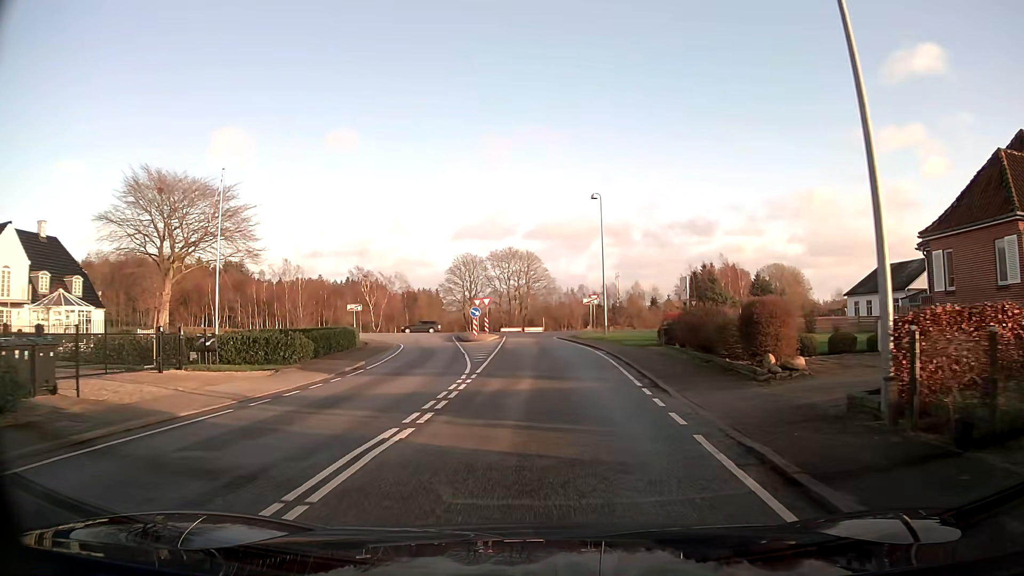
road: secondary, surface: asphalt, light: Day
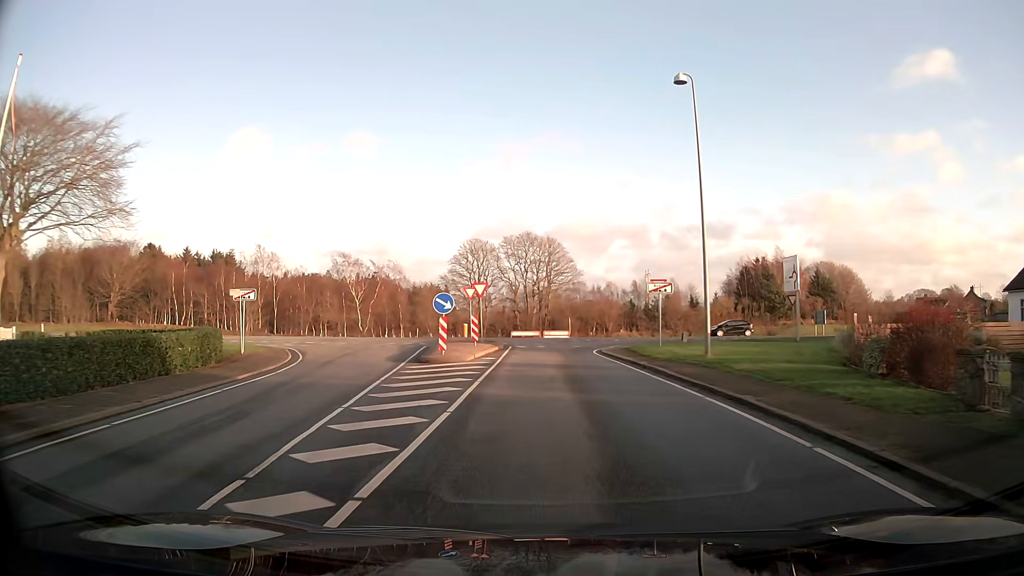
(-0.3, +22.3) m; -2°
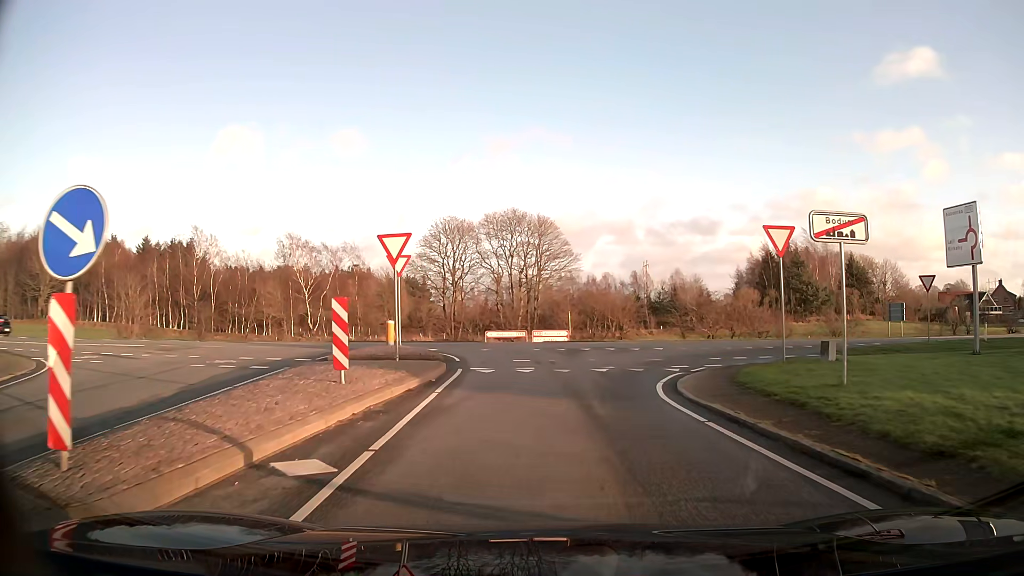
(+0.3, +18.3) m; +1°
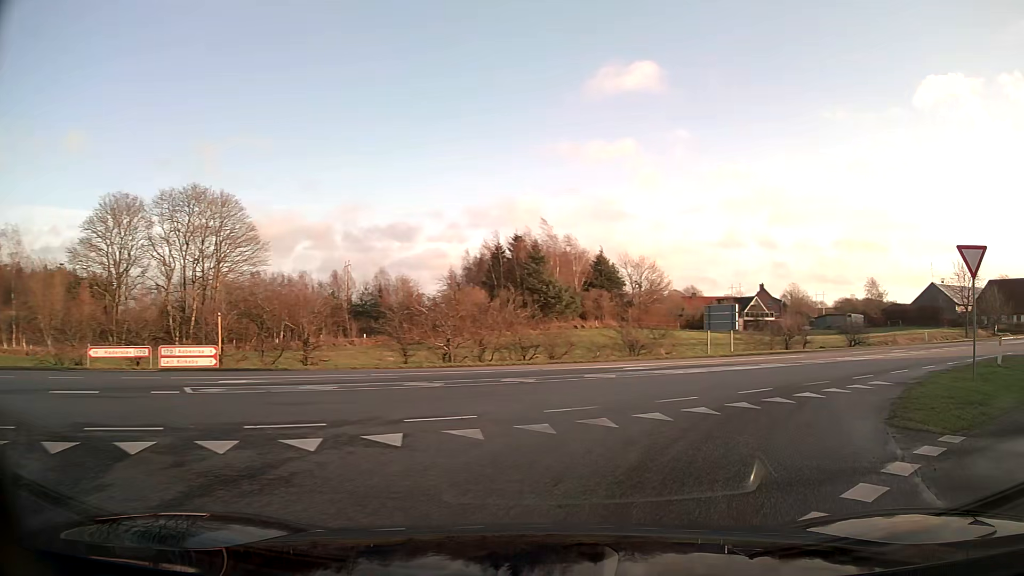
(+2.0, +17.8) m; +23°
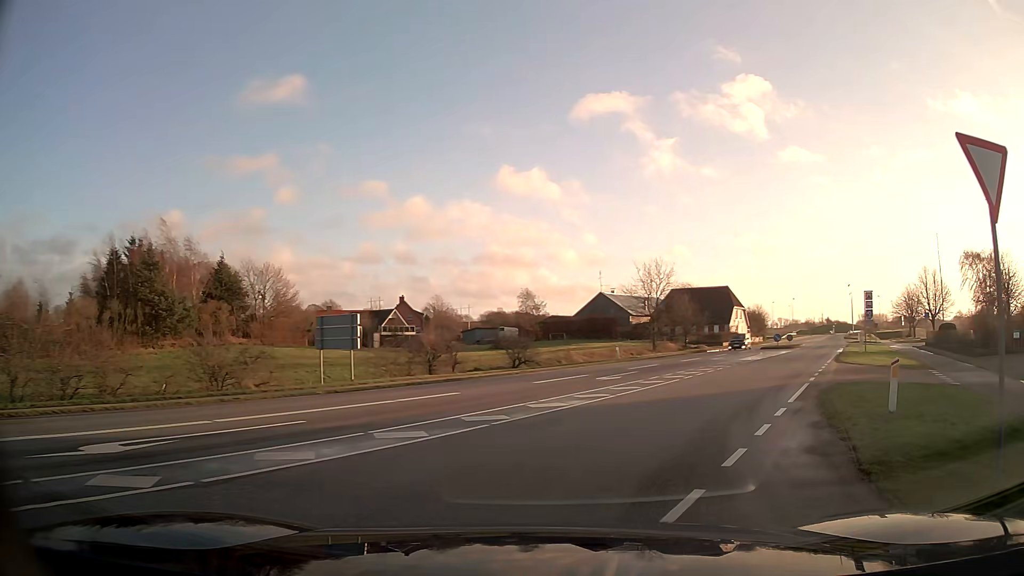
(+3.3, +10.4) m; +32°
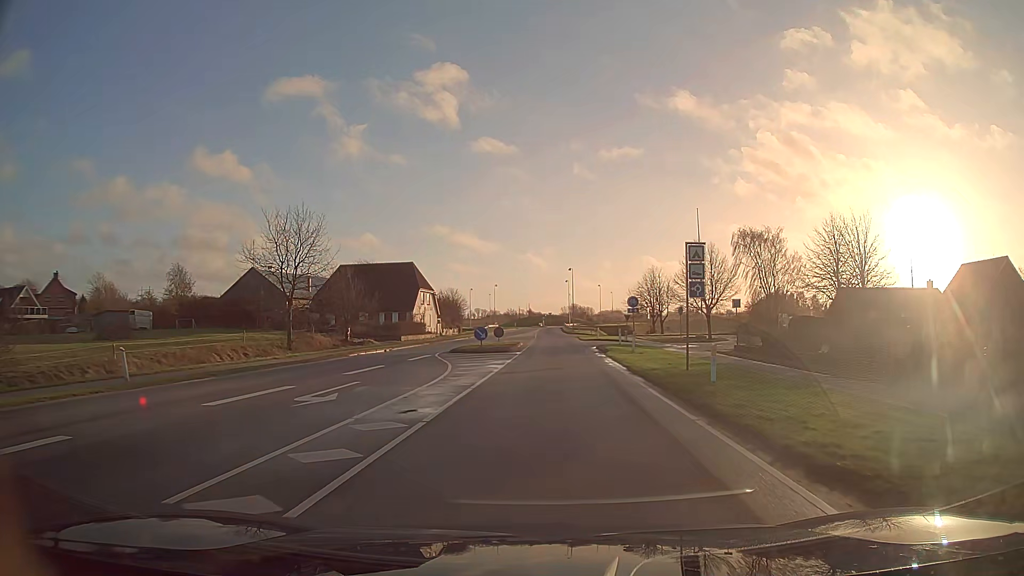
(+7.3, +23.2) m; +26°
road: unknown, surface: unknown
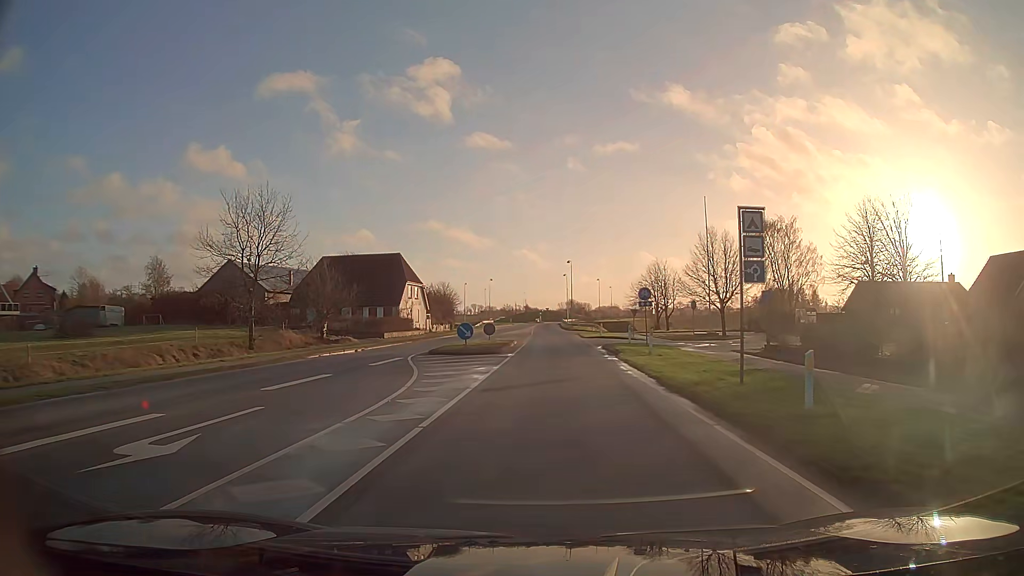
(0.0, +5.9) m; 0°
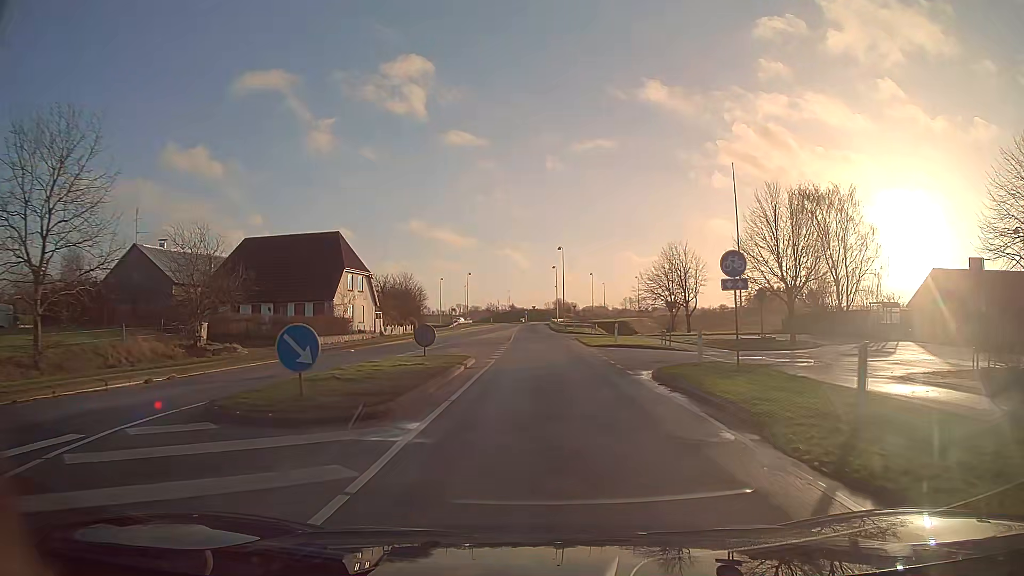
(+0.2, +18.5) m; +1°
(0, +10) (0, +20) (0, +30) (0, +40) (-1, +50) (-1, +60) (-1, +70) (-1, +80) (-1, +90) (-1, +100) m
